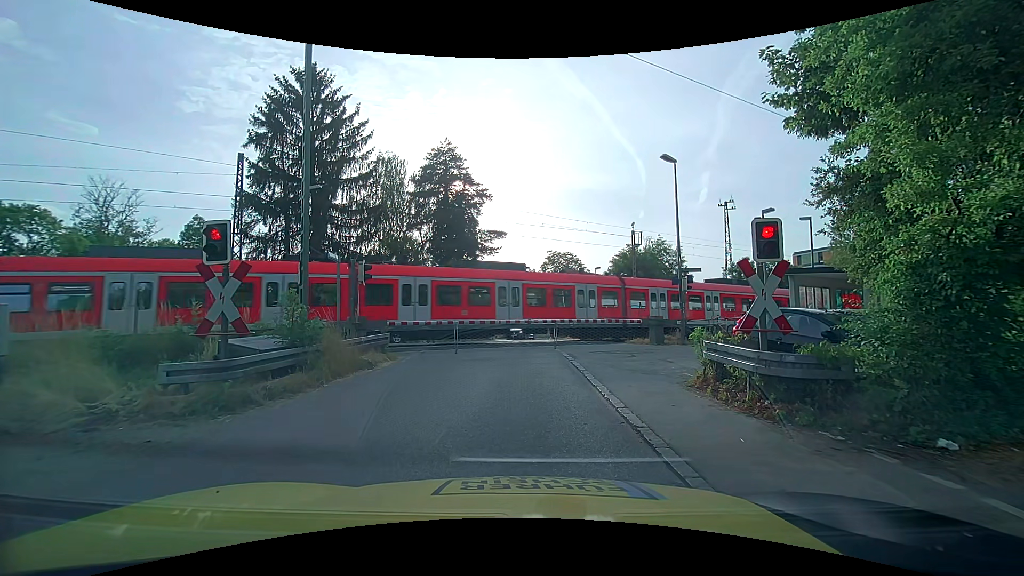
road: unclassified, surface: asphalt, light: Day
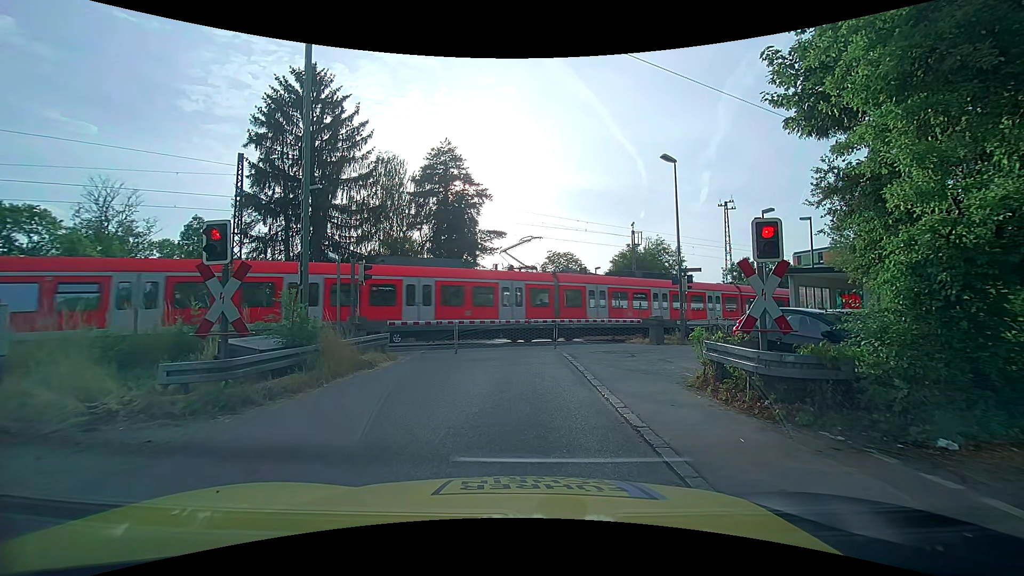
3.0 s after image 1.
(0.0, 0.0) m; 0°
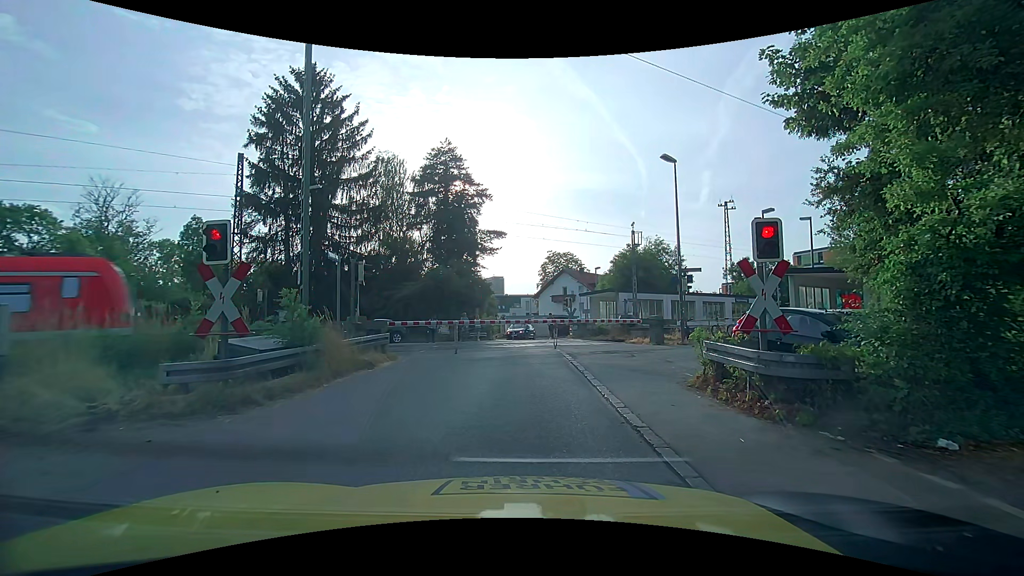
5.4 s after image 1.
(0.0, 0.0) m; 0°
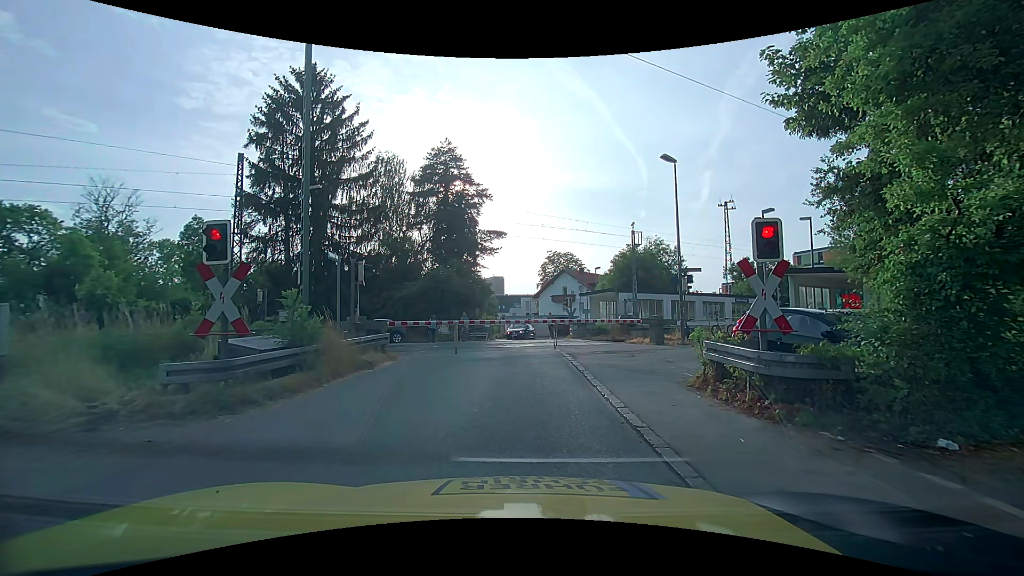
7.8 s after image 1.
(0.0, 0.0) m; 0°
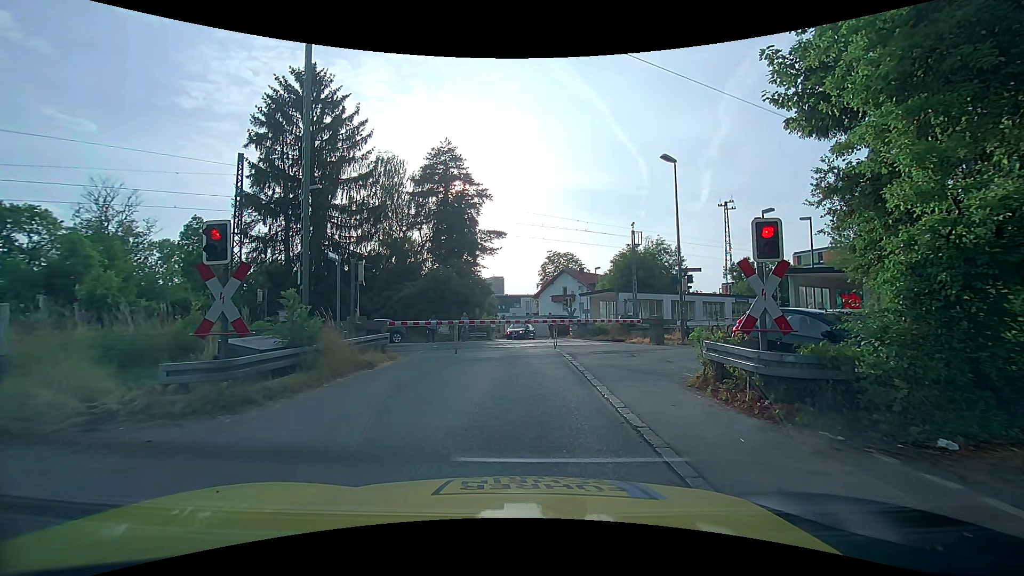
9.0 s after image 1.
(0.0, 0.0) m; 0°
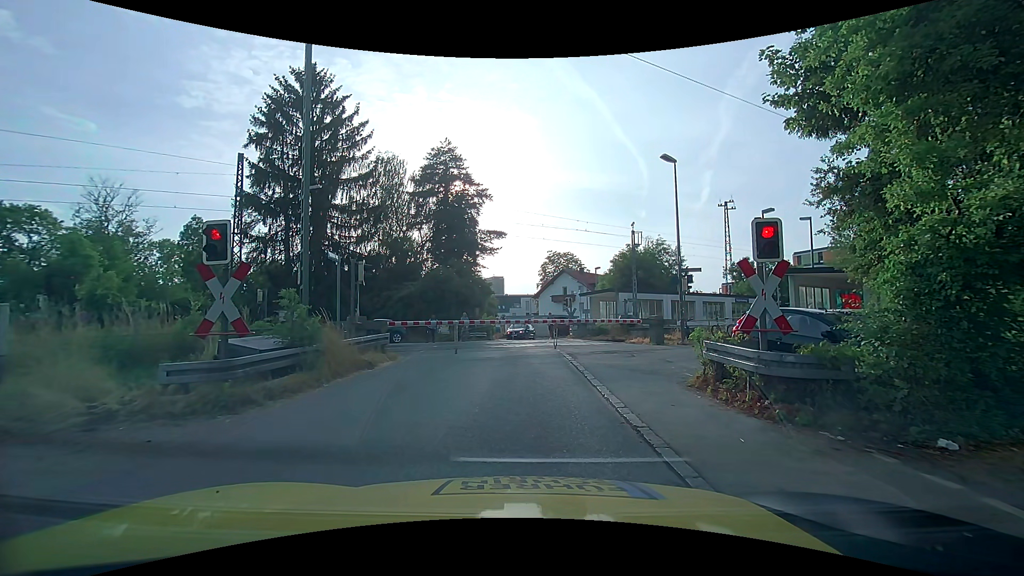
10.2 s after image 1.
(0.0, 0.0) m; 0°
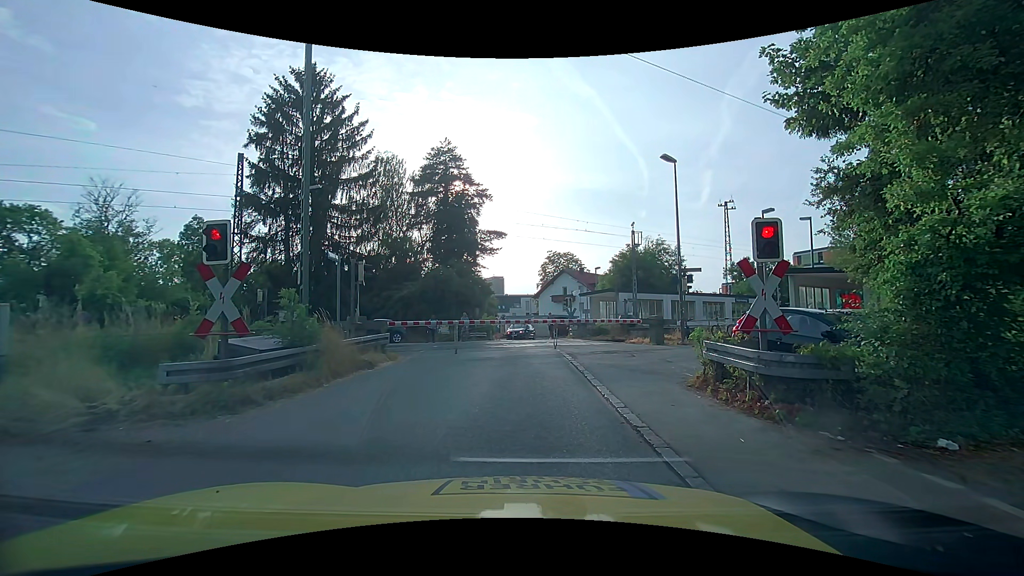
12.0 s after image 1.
(0.0, 0.0) m; 0°
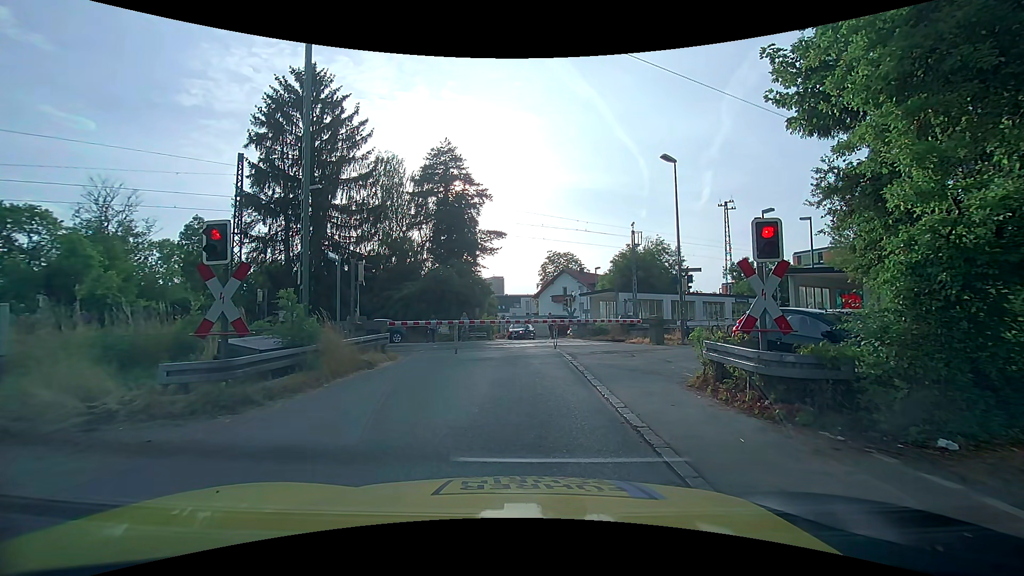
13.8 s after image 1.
(0.0, 0.0) m; 0°
